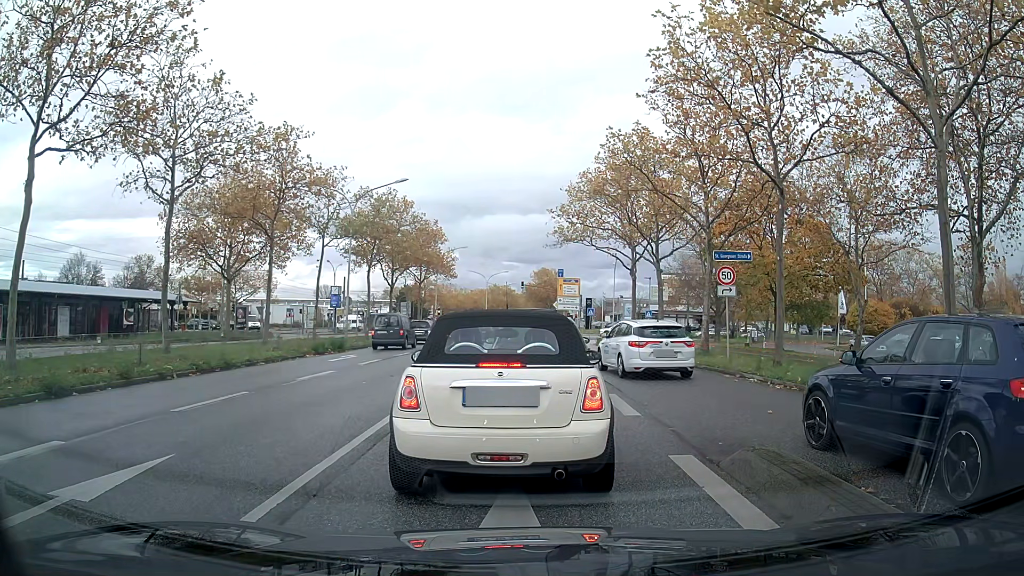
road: primary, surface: asphalt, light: Day
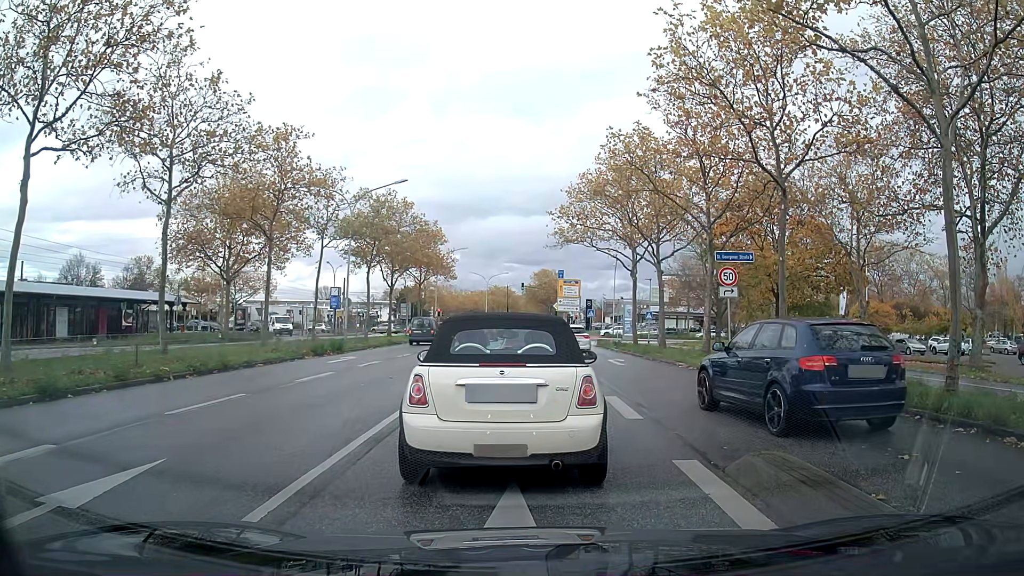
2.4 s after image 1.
(0.0, +0.2) m; 0°
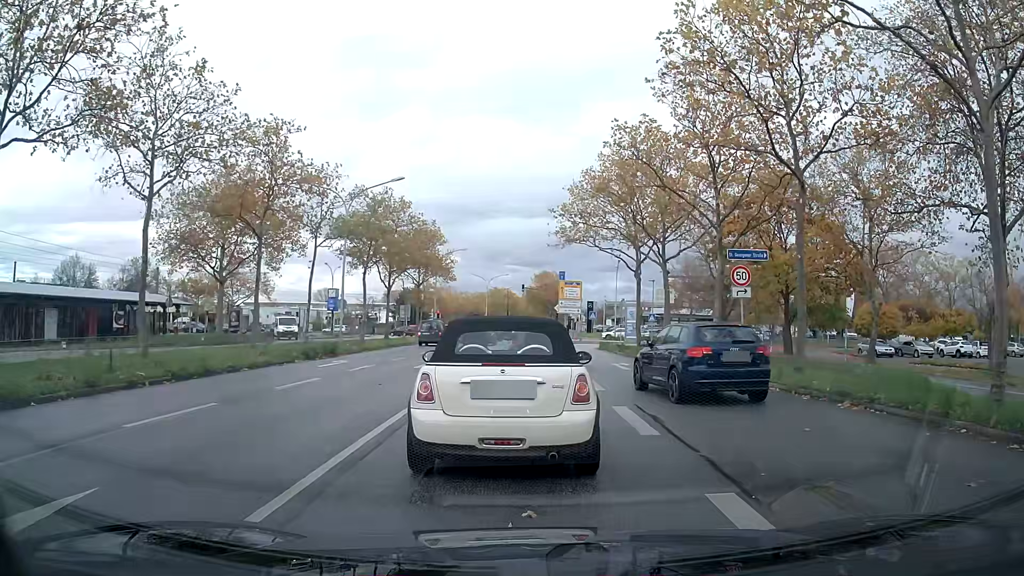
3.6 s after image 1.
(0.0, +1.4) m; -2°
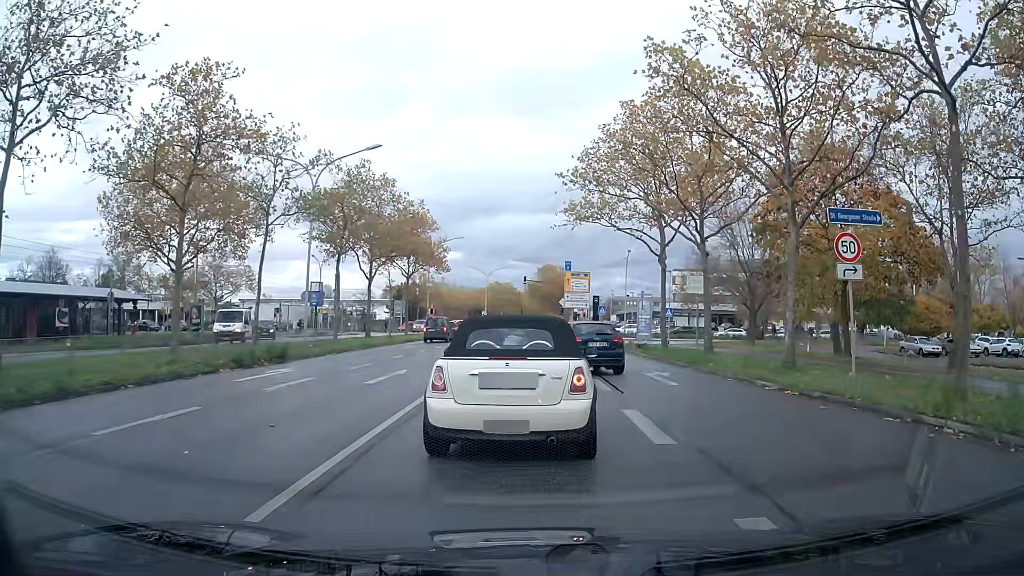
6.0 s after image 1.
(+0.1, +6.9) m; +1°
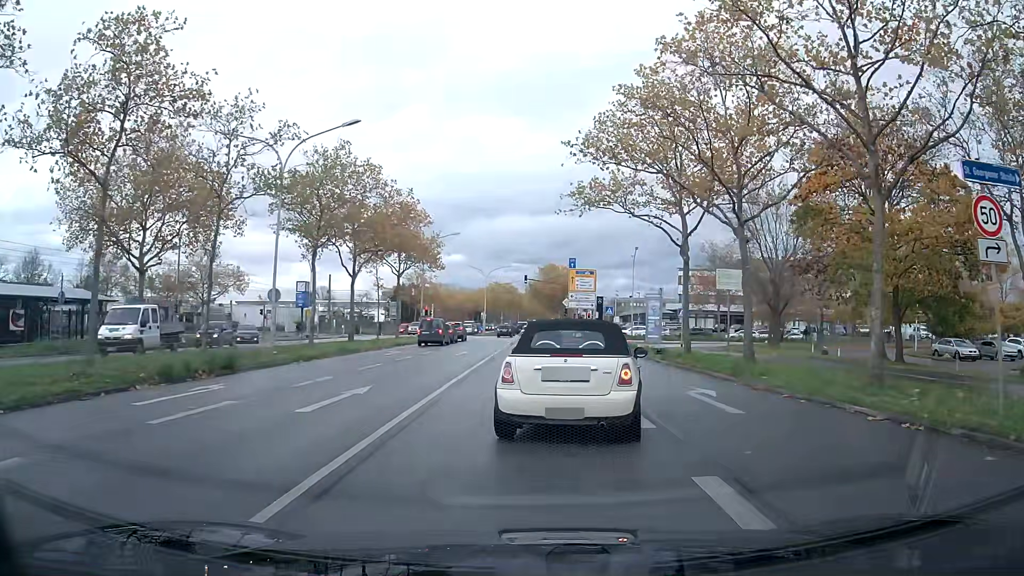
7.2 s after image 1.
(0.0, +4.7) m; 0°
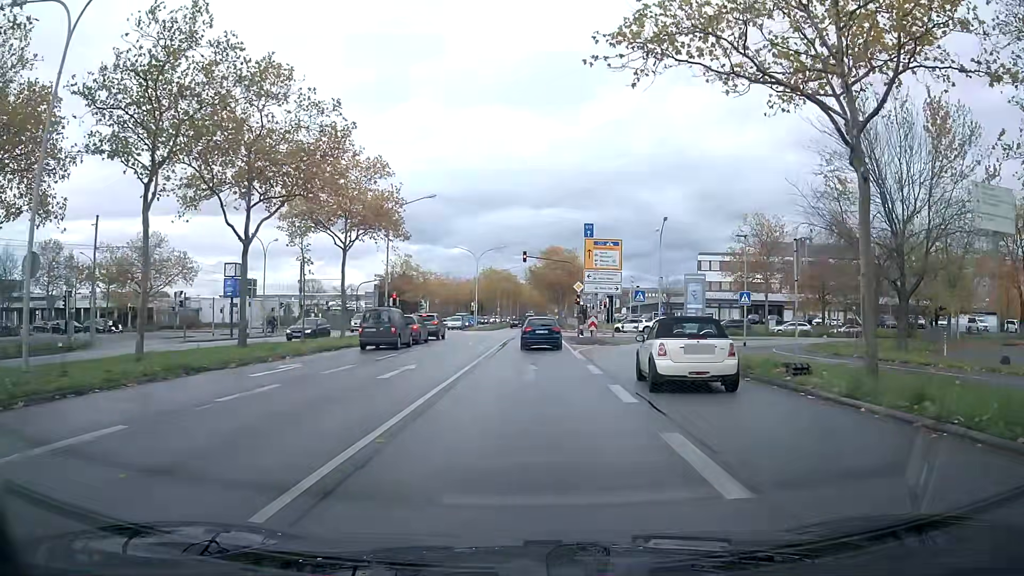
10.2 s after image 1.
(+0.1, +15.8) m; 0°
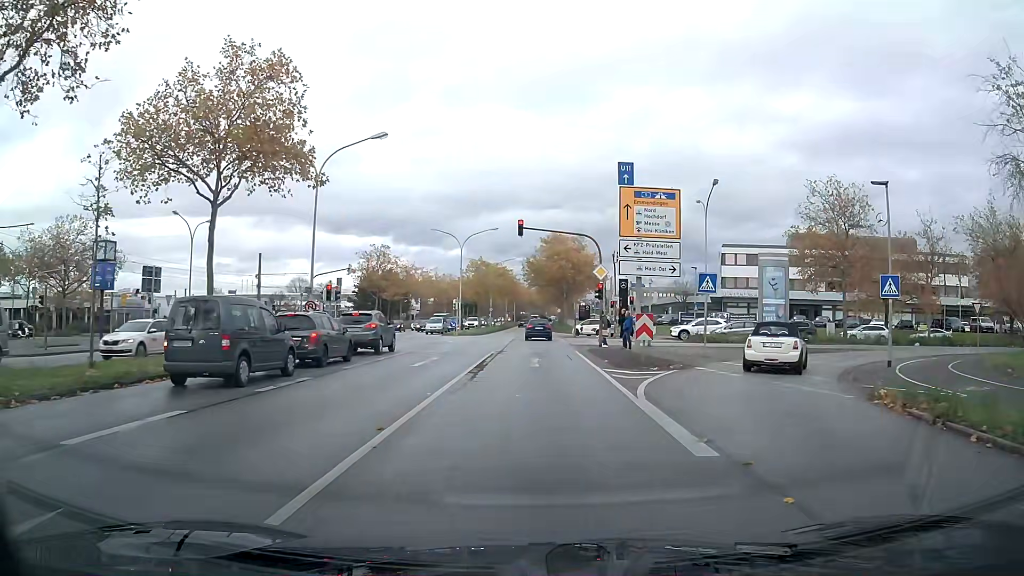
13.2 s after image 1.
(0.0, +16.2) m; 0°
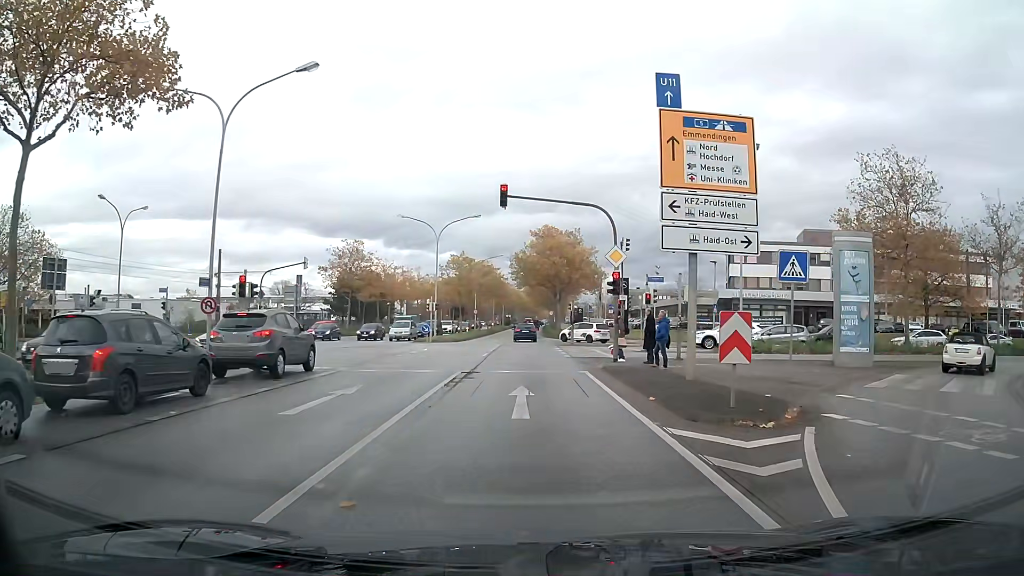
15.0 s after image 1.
(+0.1, +9.5) m; +1°
